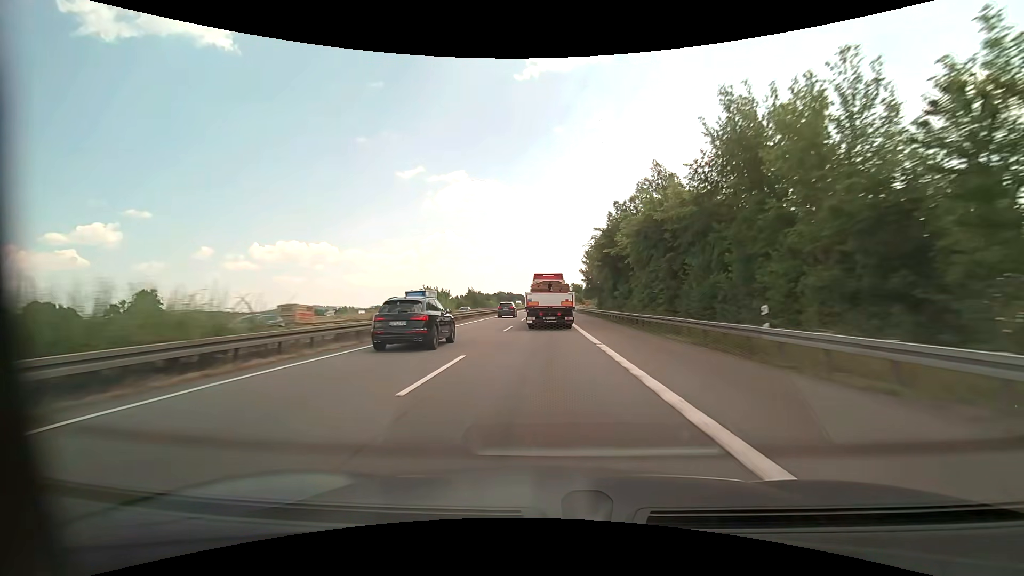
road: motorway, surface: asphalt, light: Day
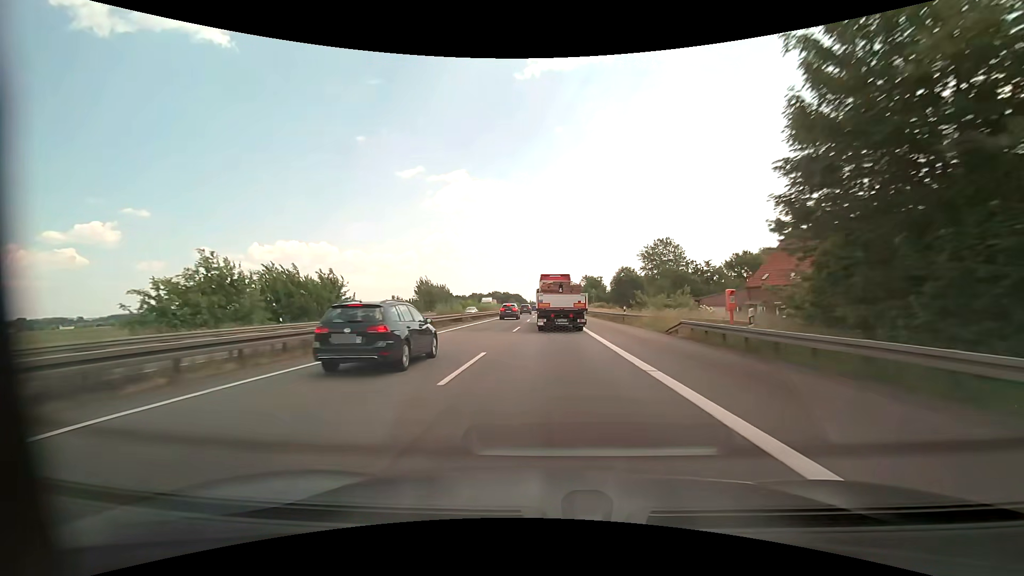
(-0.2, +70.7) m; 0°
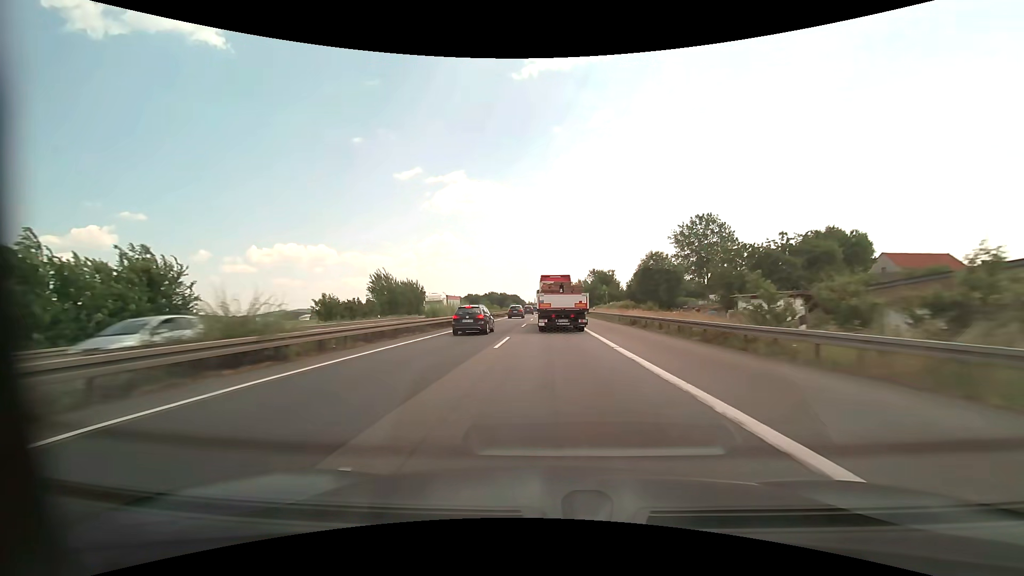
(0.0, +28.1) m; 0°
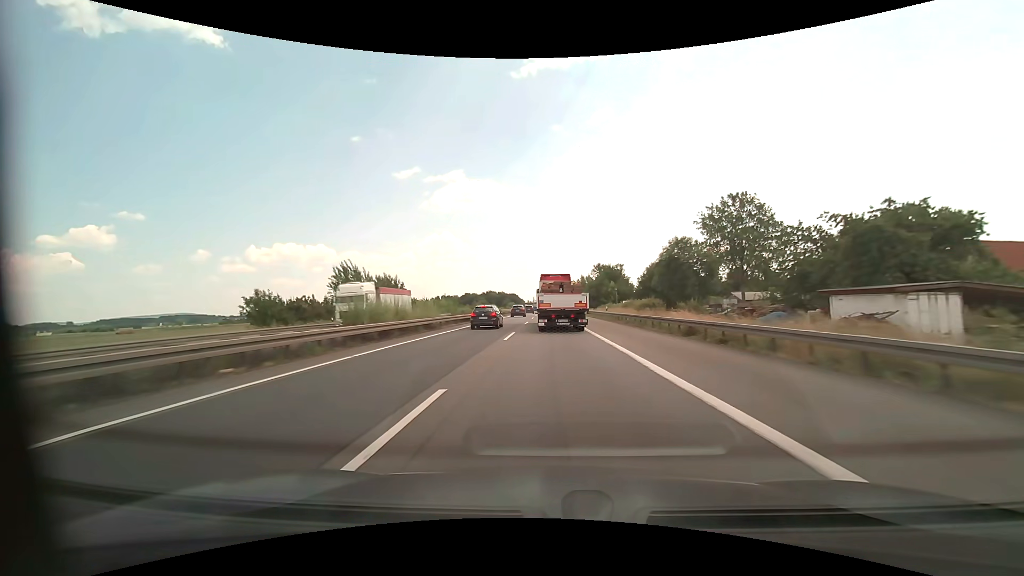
(0.0, +14.1) m; 0°
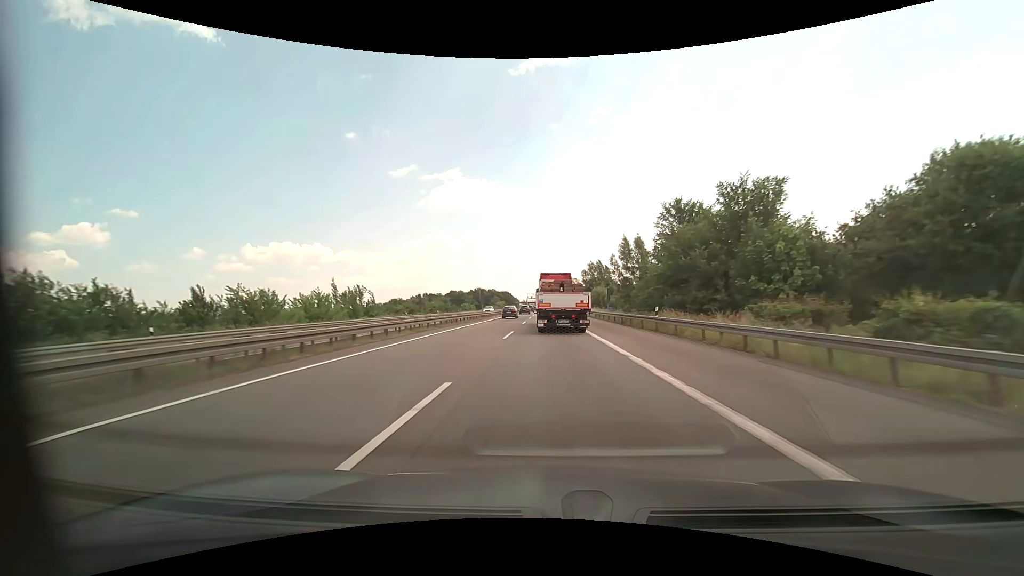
(+0.2, +71.3) m; 0°
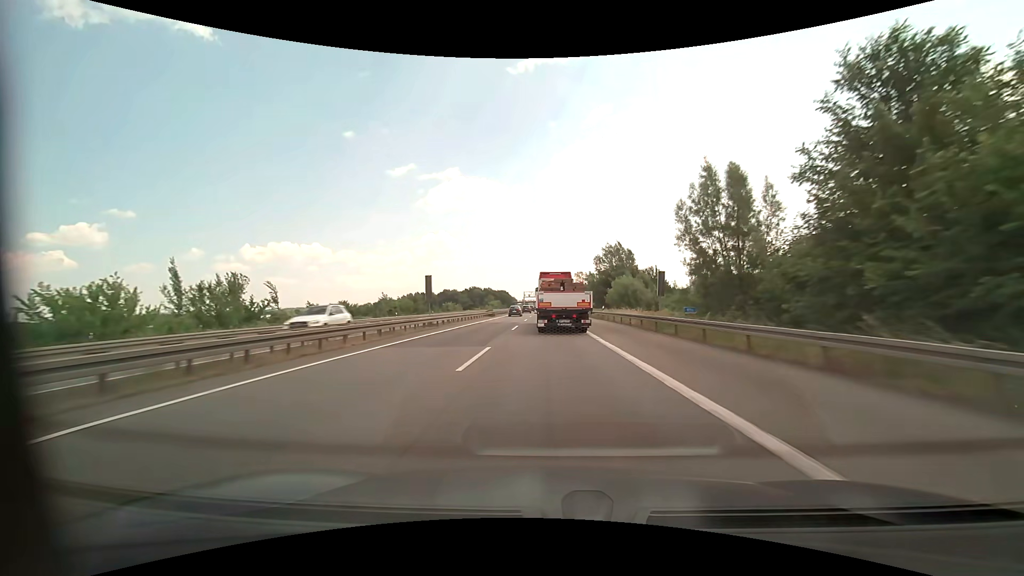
(0.0, +28.6) m; 0°
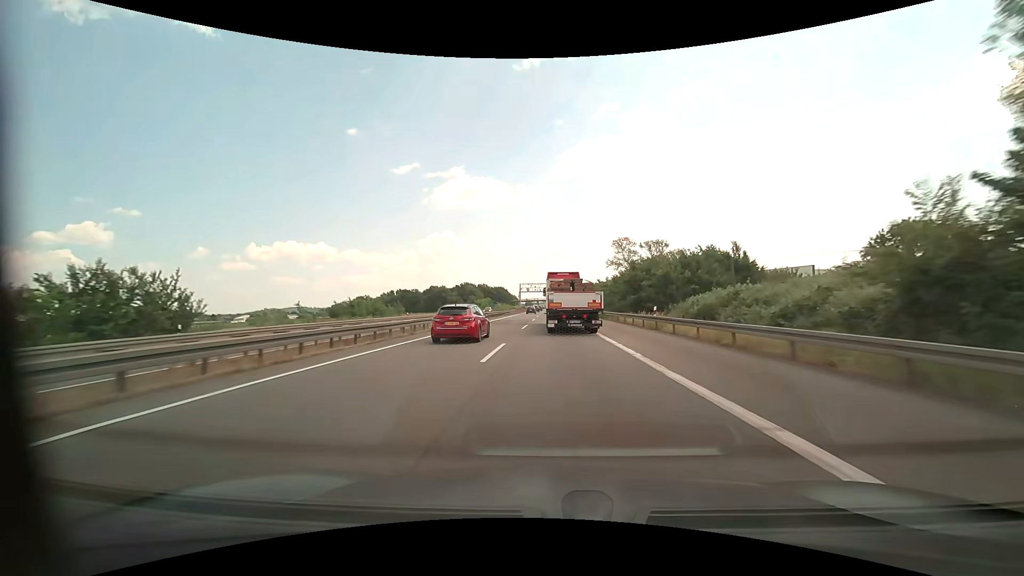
(-0.2, +70.1) m; -1°
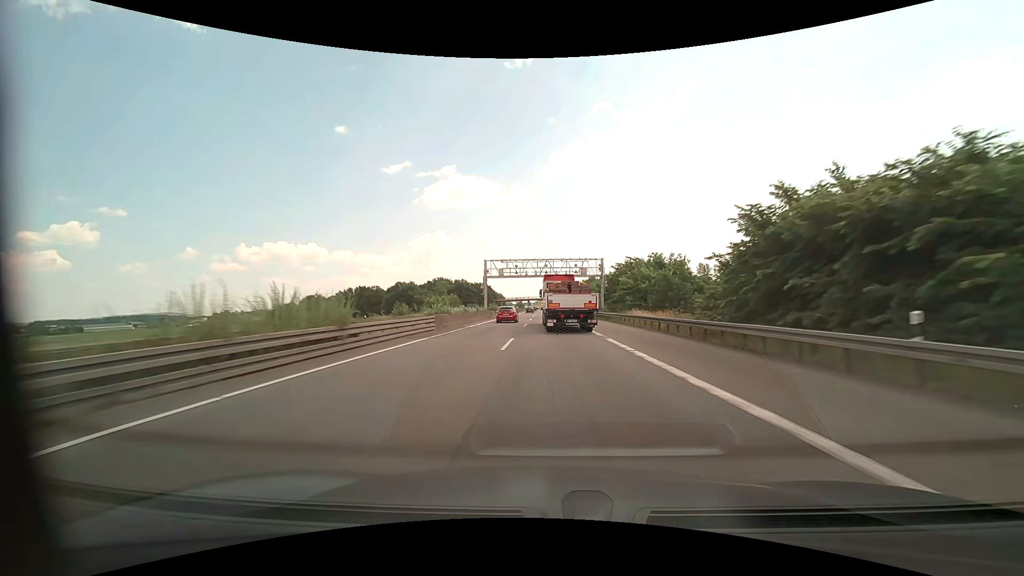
(+0.2, +68.2) m; +1°
(0, +10) (0, +20) (0, +30) (0, +40) (0, +50) (0, +60) (0, +70) (0, +80) (0, +90) (0, +100) m
